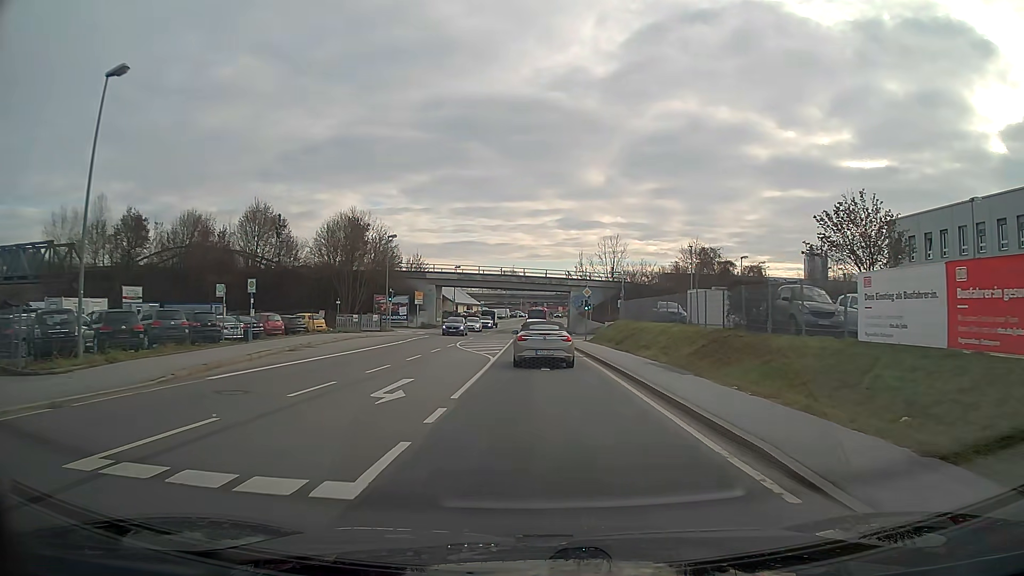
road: primary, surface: asphalt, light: Day
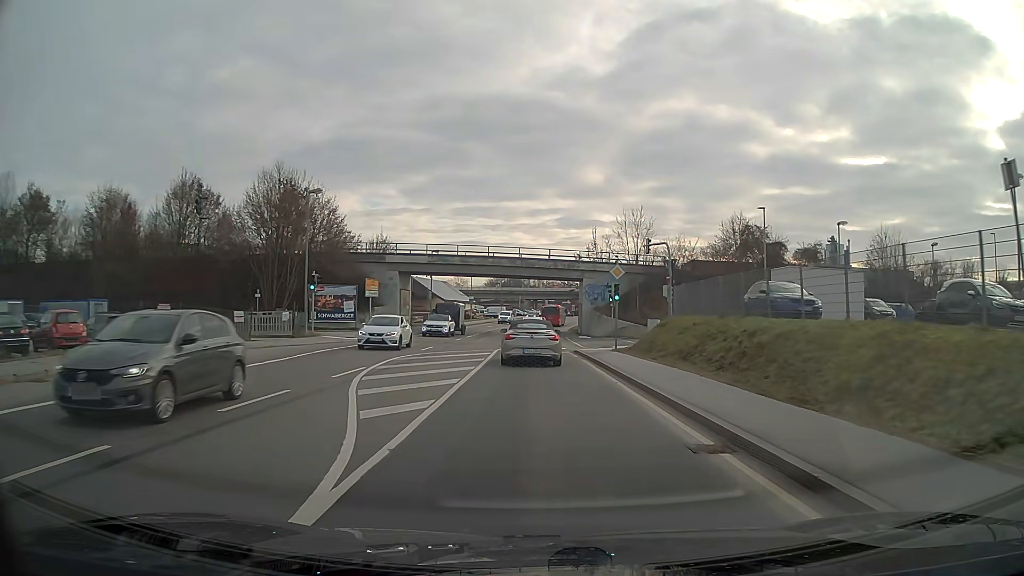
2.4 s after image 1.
(0.0, +20.6) m; 0°
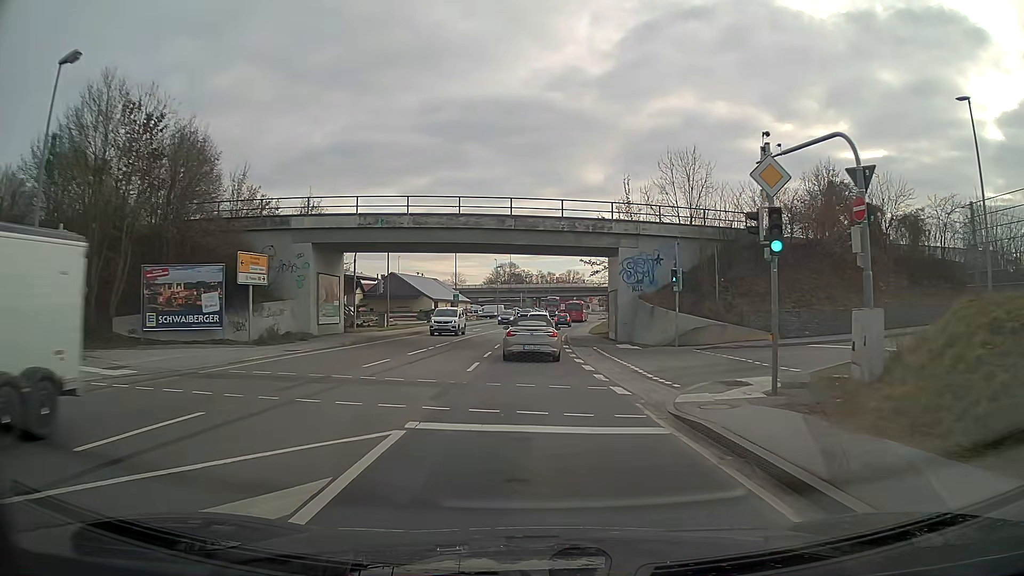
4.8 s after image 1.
(0.0, +22.8) m; 0°
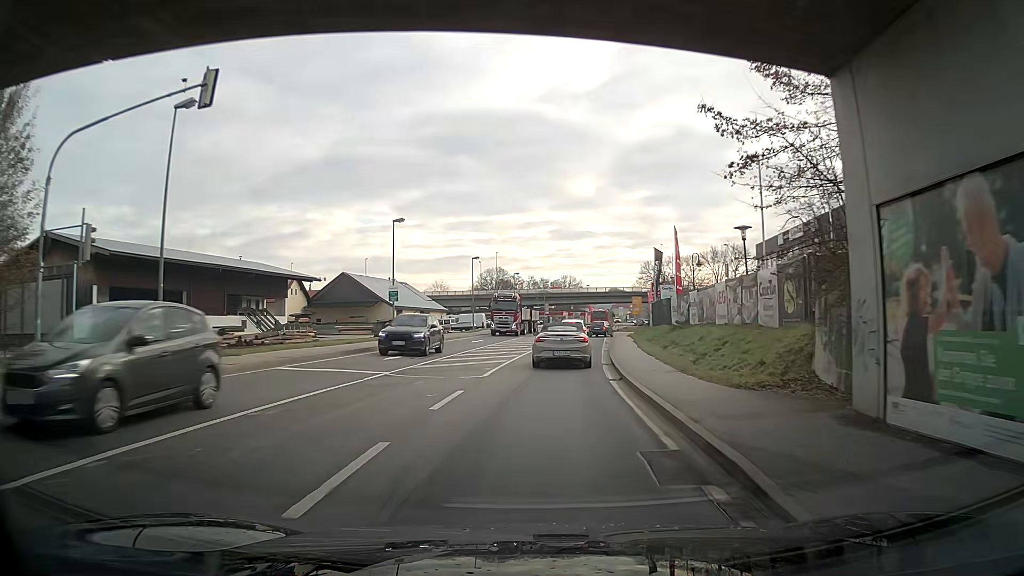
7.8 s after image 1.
(0.0, +31.4) m; +2°
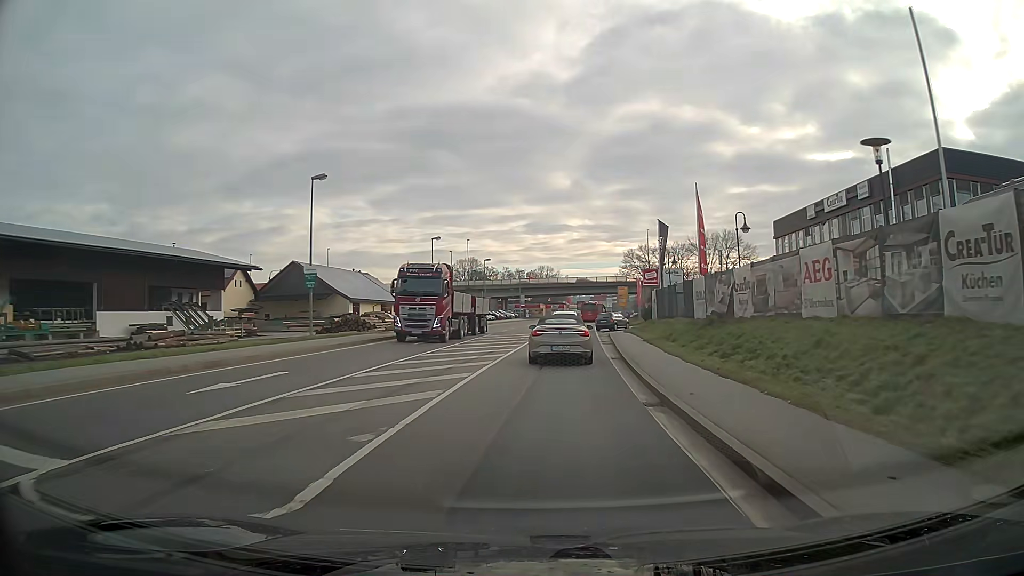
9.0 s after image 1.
(+0.2, +12.7) m; +2°
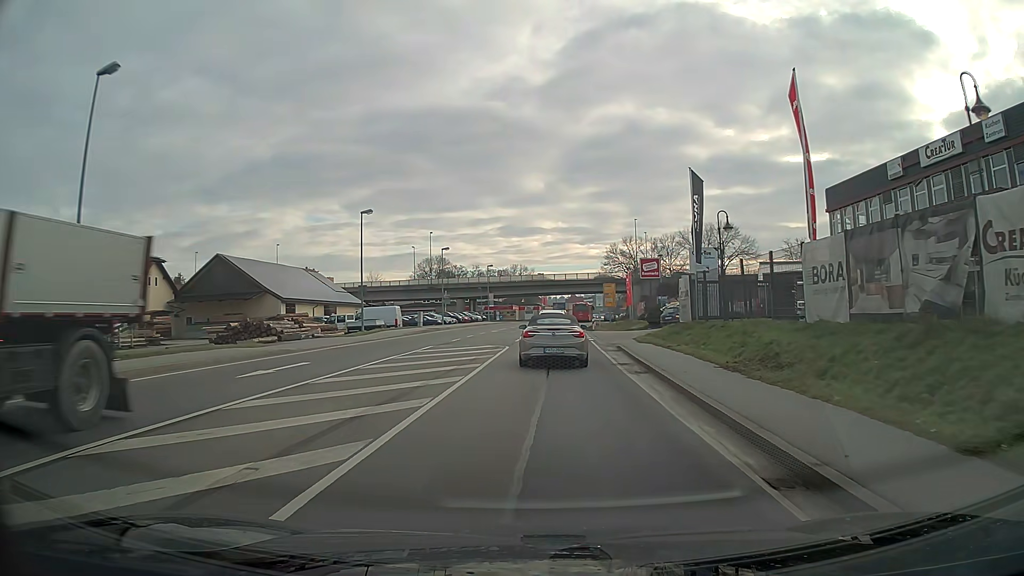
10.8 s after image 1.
(+0.3, +16.8) m; +2°
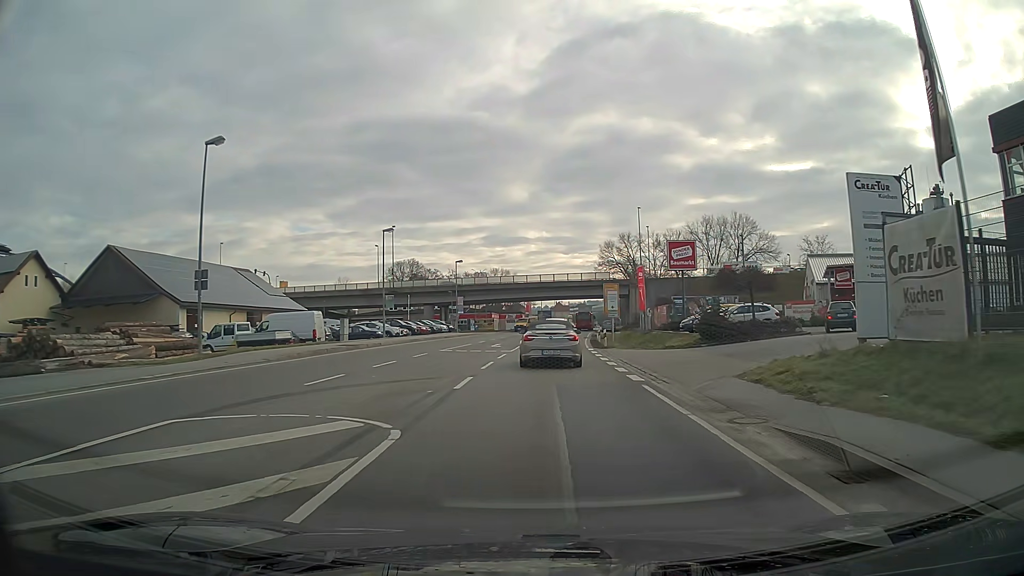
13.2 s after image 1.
(+0.2, +20.9) m; +1°
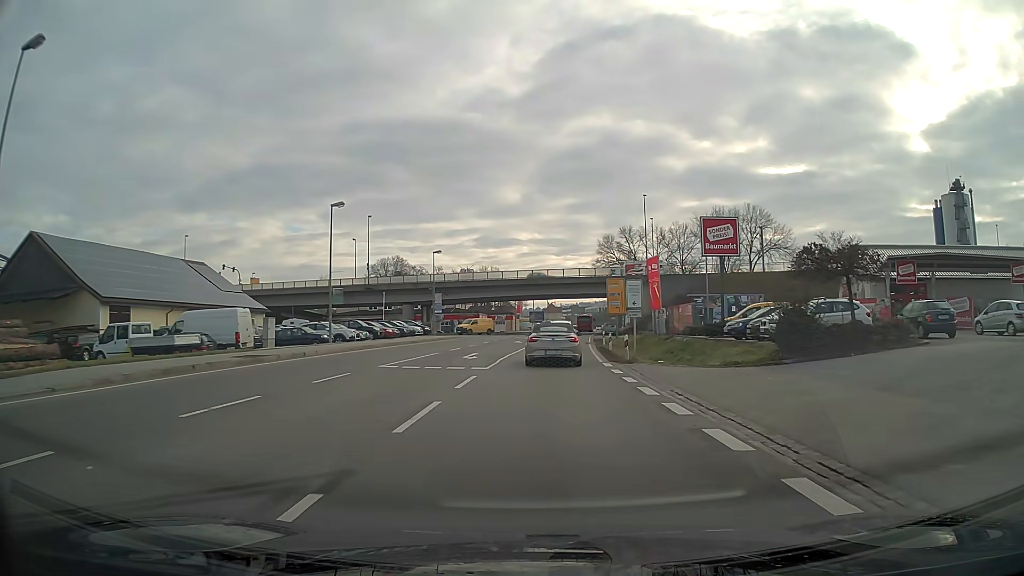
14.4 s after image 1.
(+0.1, +11.4) m; +1°
